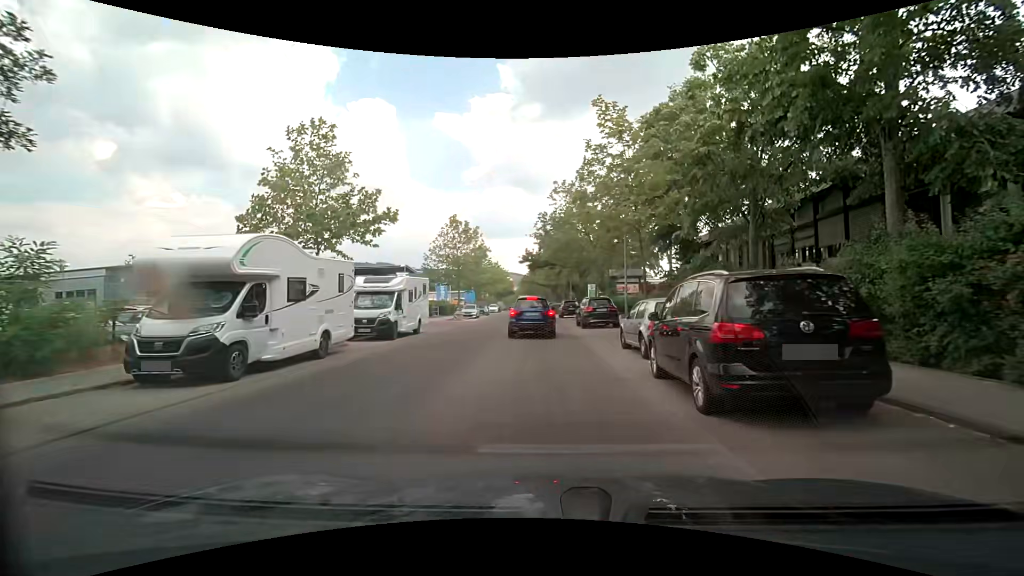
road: unclassified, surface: asphalt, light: Day
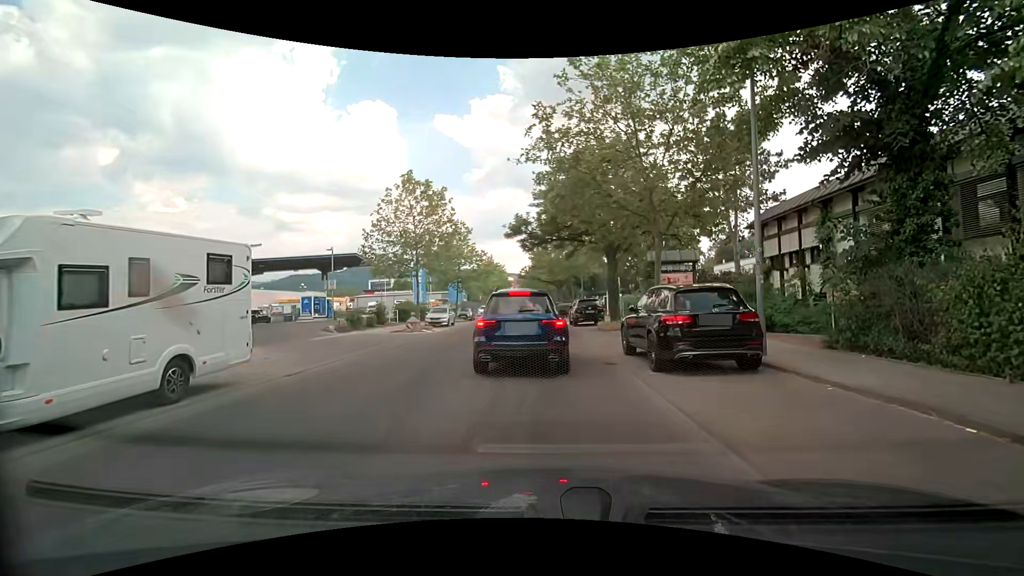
(-0.1, +16.2) m; -1°
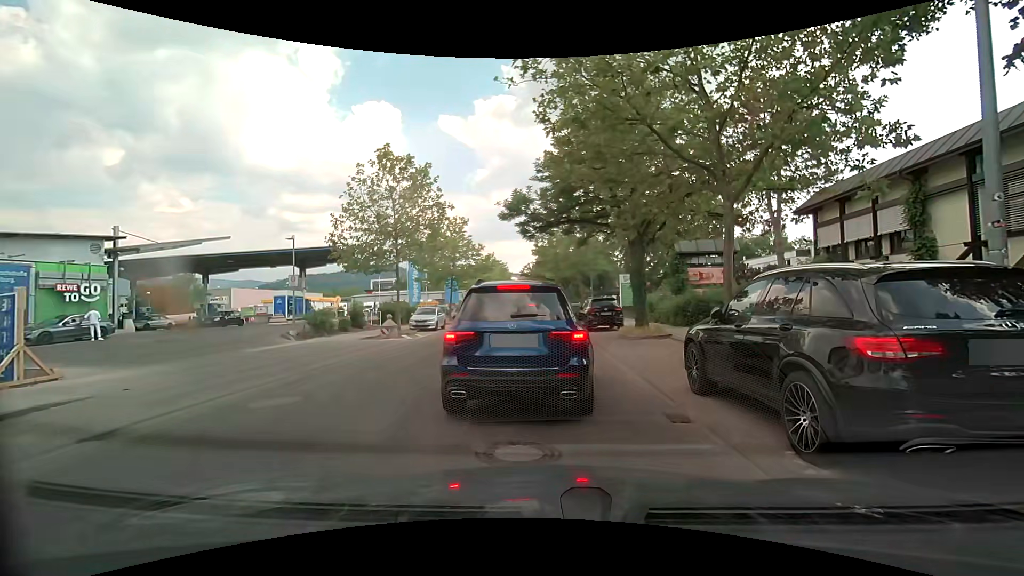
(0.0, +5.1) m; -1°
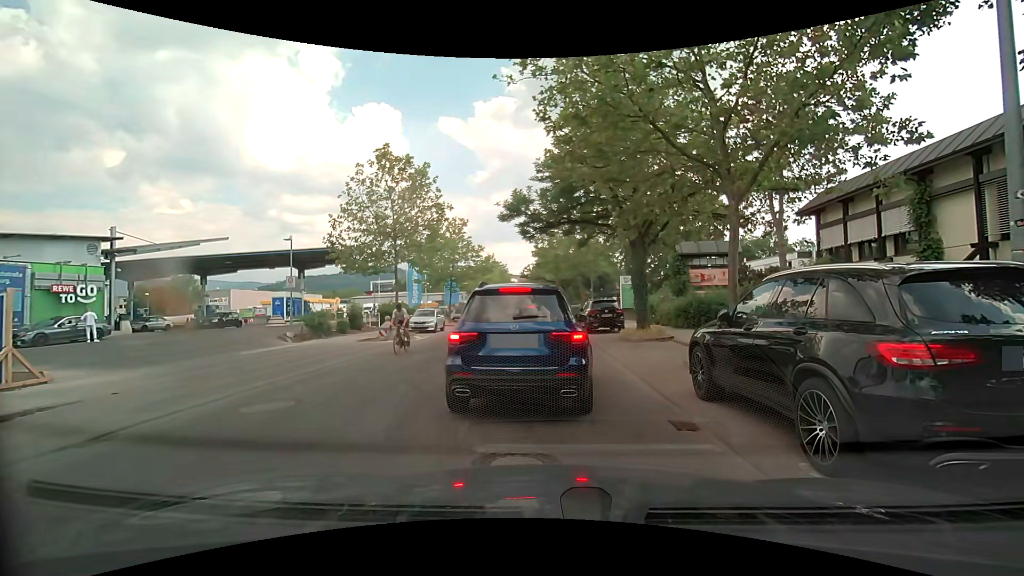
(0.0, +0.3) m; 0°
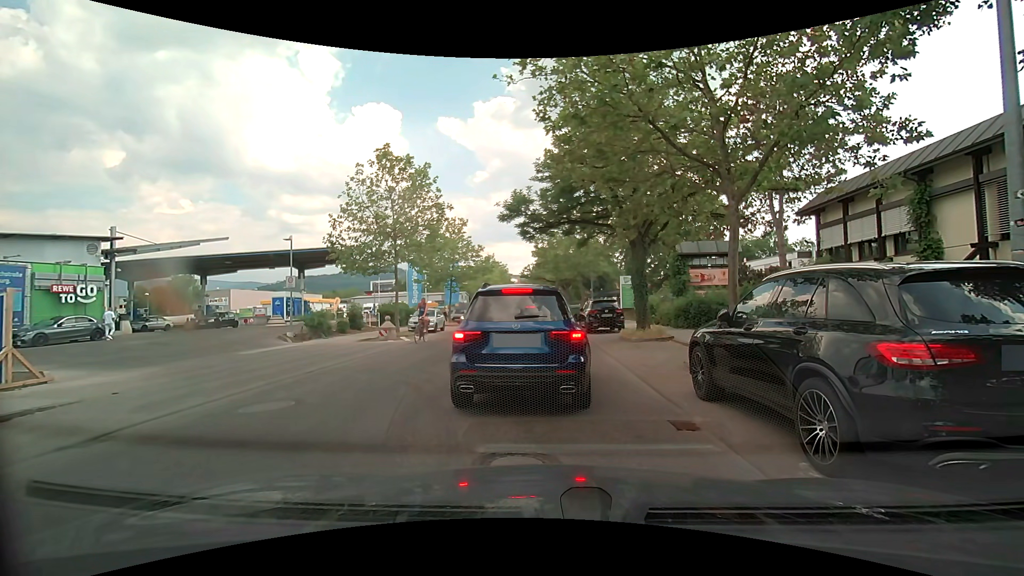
(0.0, +0.1) m; 0°
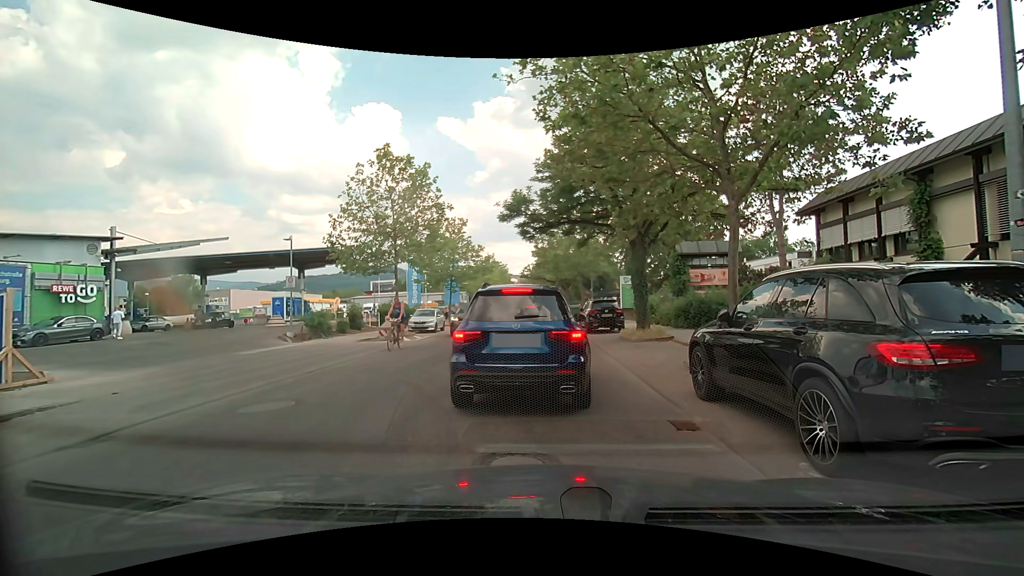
(0.0, 0.0) m; 0°
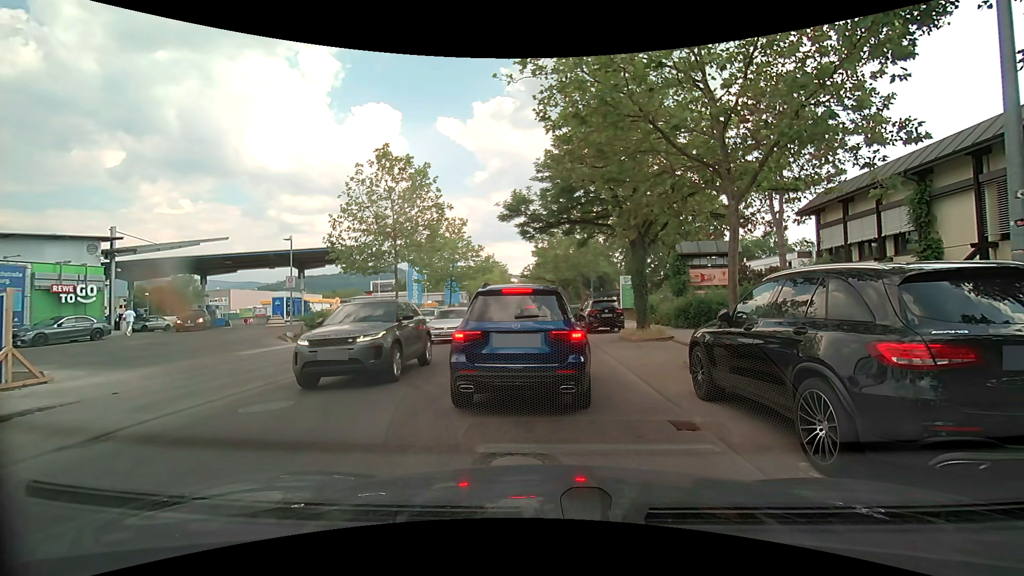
(0.0, 0.0) m; 0°
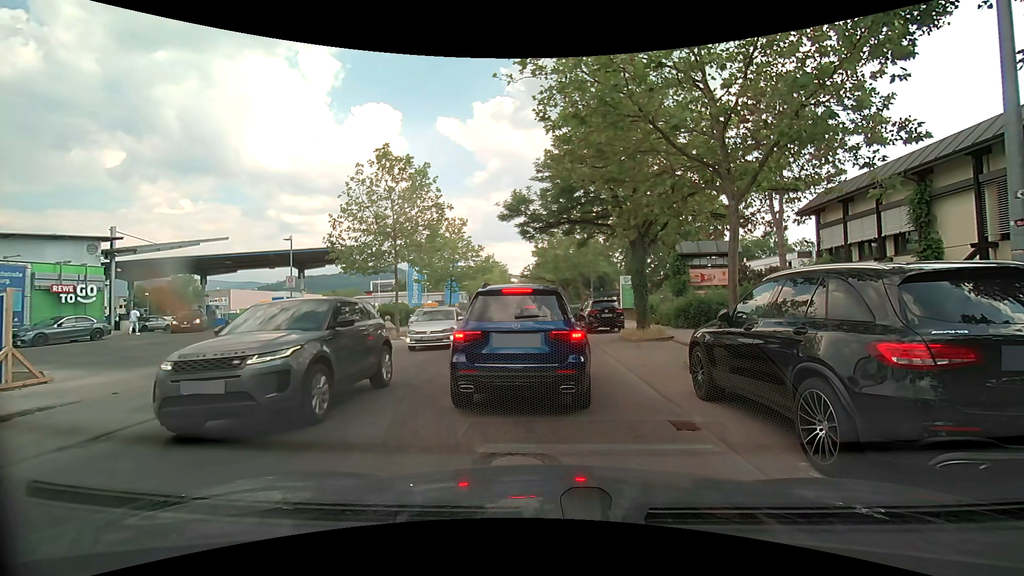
(0.0, 0.0) m; 0°
